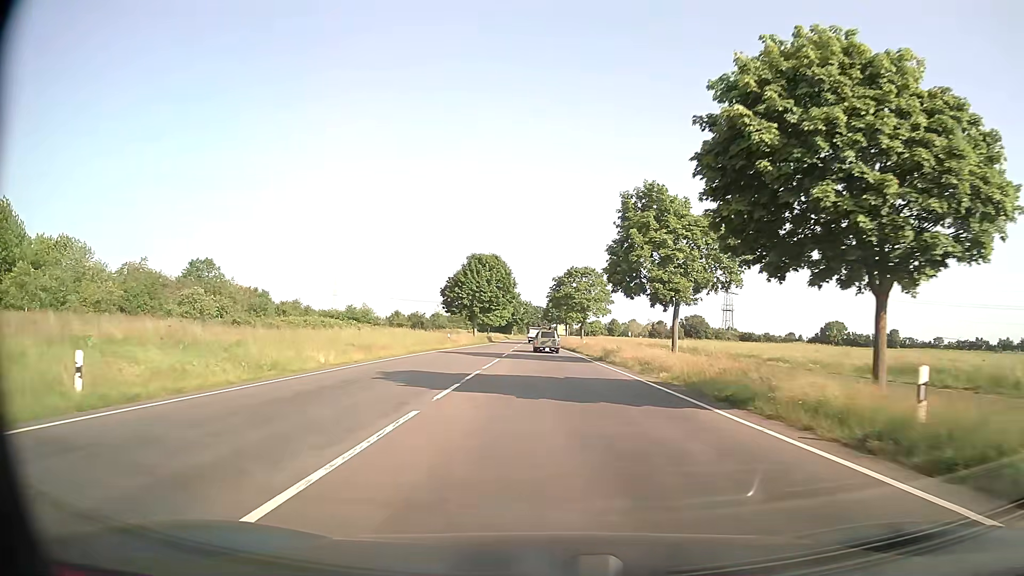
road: secondary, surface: asphalt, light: Day
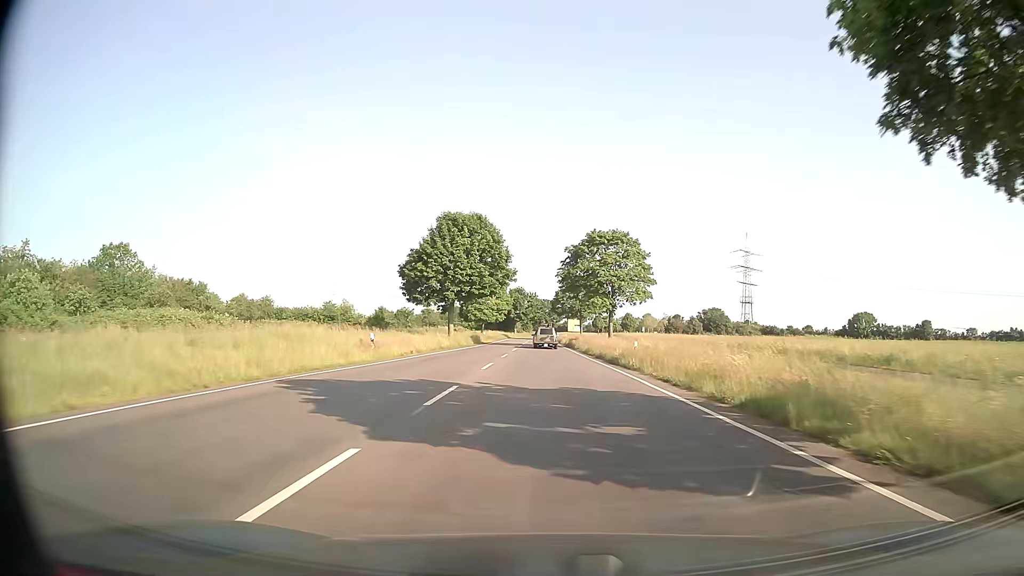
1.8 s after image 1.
(-0.2, +28.4) m; -1°
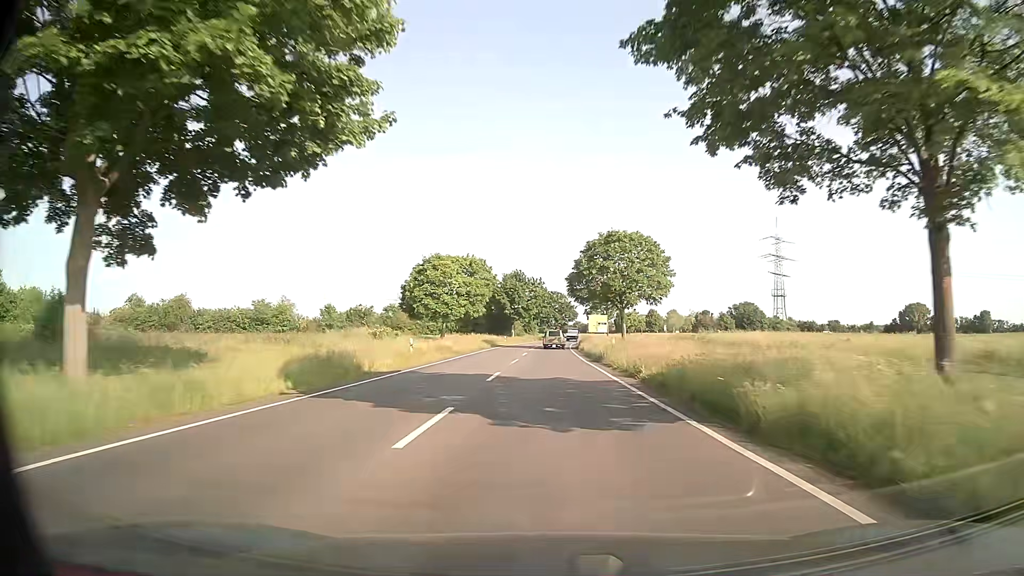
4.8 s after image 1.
(-0.3, +49.1) m; -1°
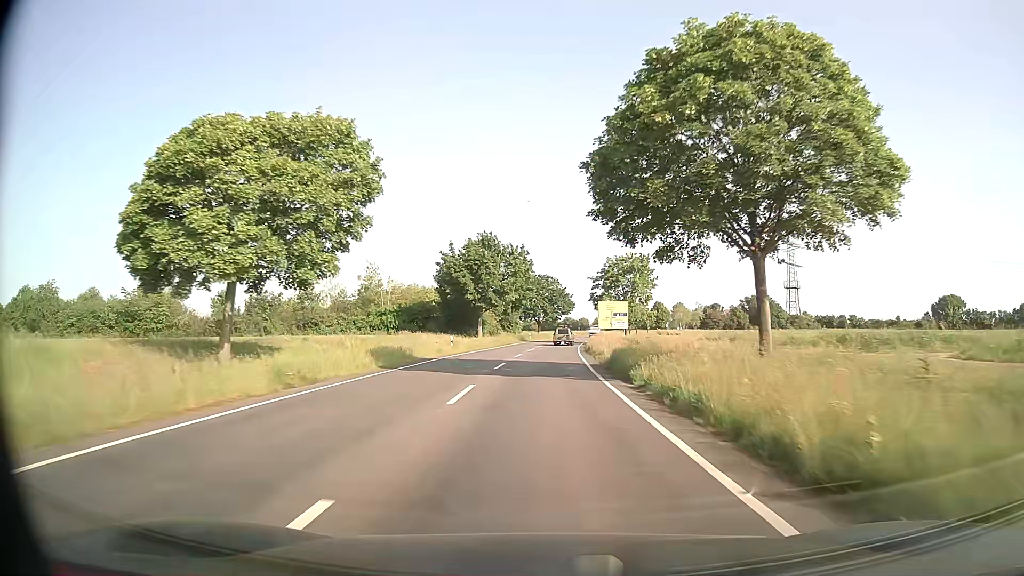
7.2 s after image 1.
(+0.3, +40.1) m; +1°
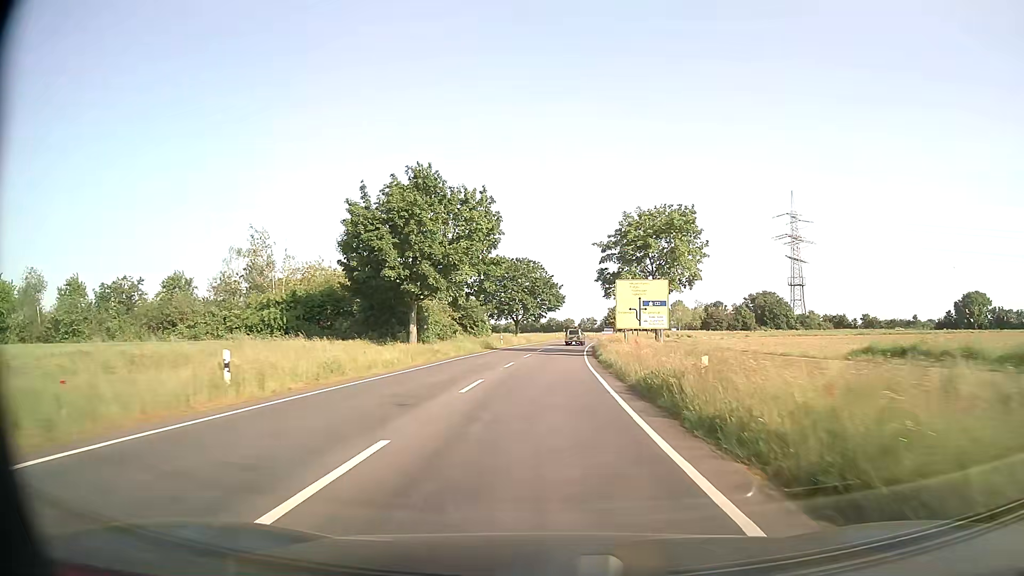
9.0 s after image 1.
(+0.3, +30.1) m; +1°
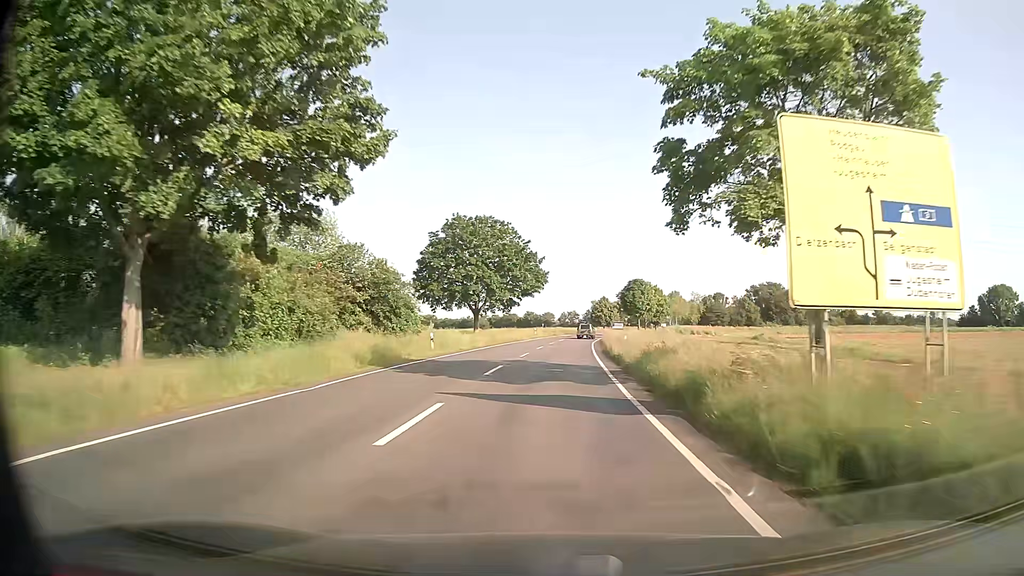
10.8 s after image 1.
(+0.6, +30.0) m; +2°
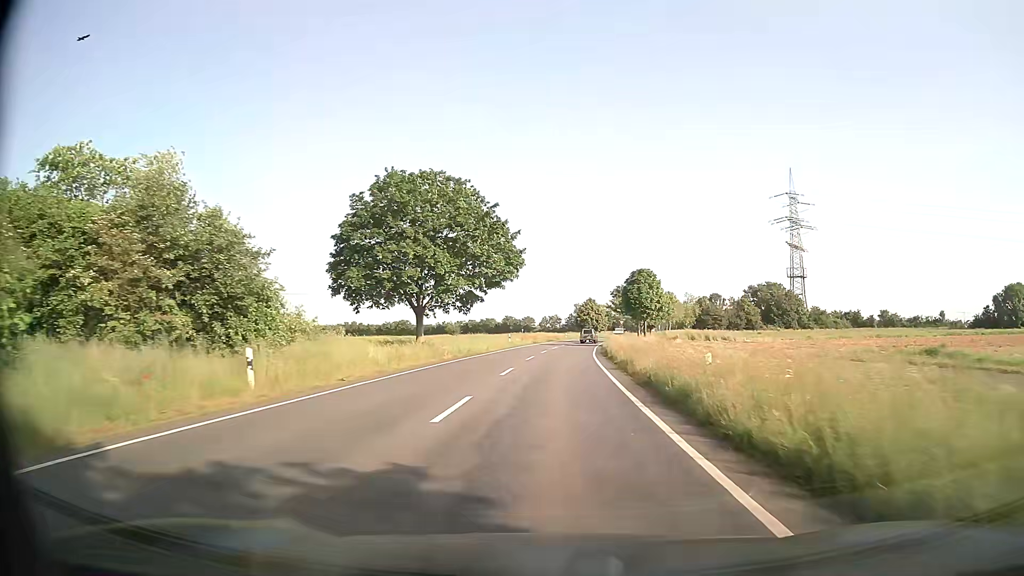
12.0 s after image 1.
(+0.2, +19.8) m; +2°
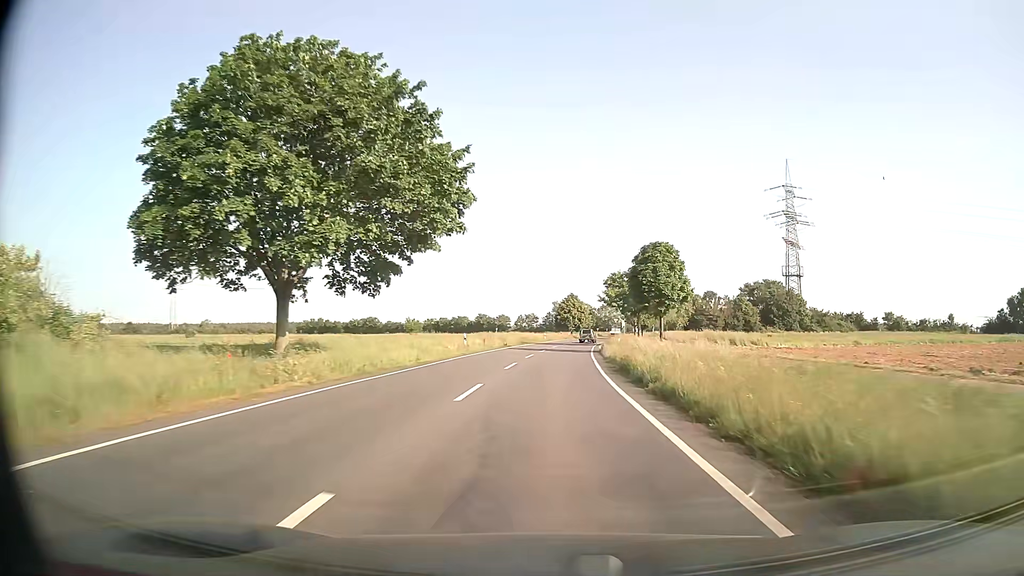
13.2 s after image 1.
(+0.3, +19.7) m; +2°
(0, +10) (0, +20) (+1, +30) (+1, +40) (+2, +50) (+3, +60) (+4, +70) (+5, +80) (+6, +90) (+8, +100) m
